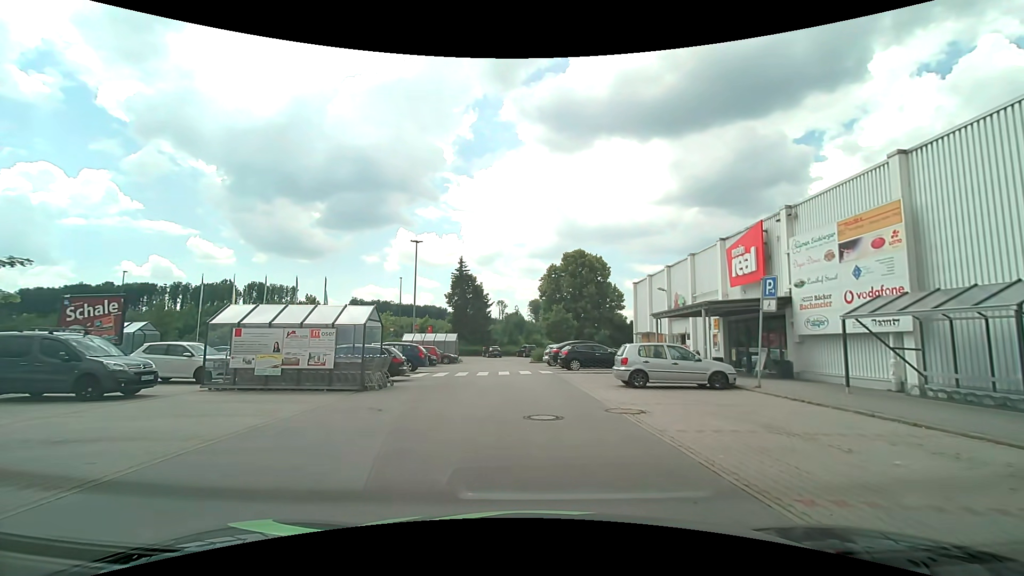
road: service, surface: asphalt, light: Day
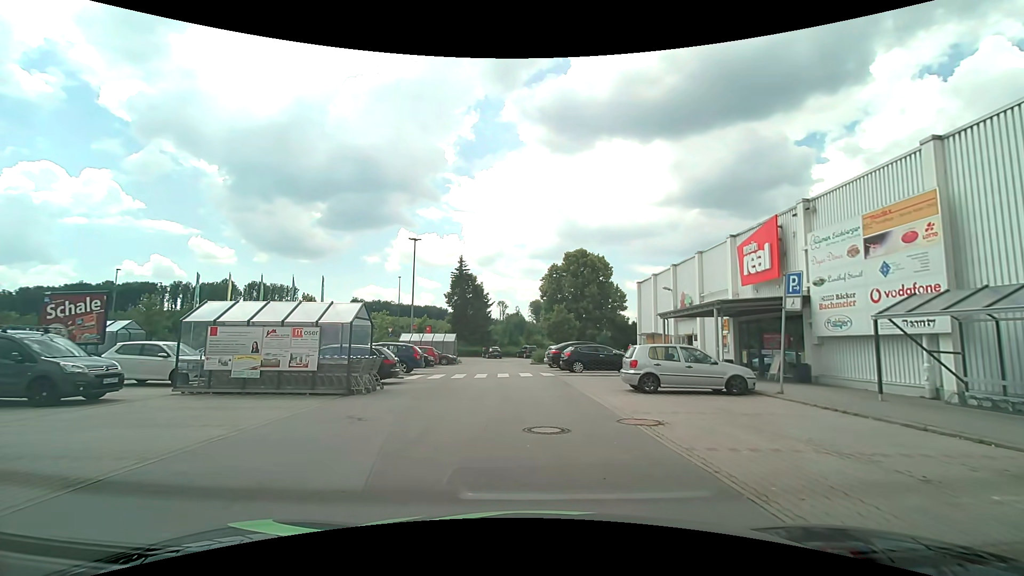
(0.0, +1.2) m; -1°
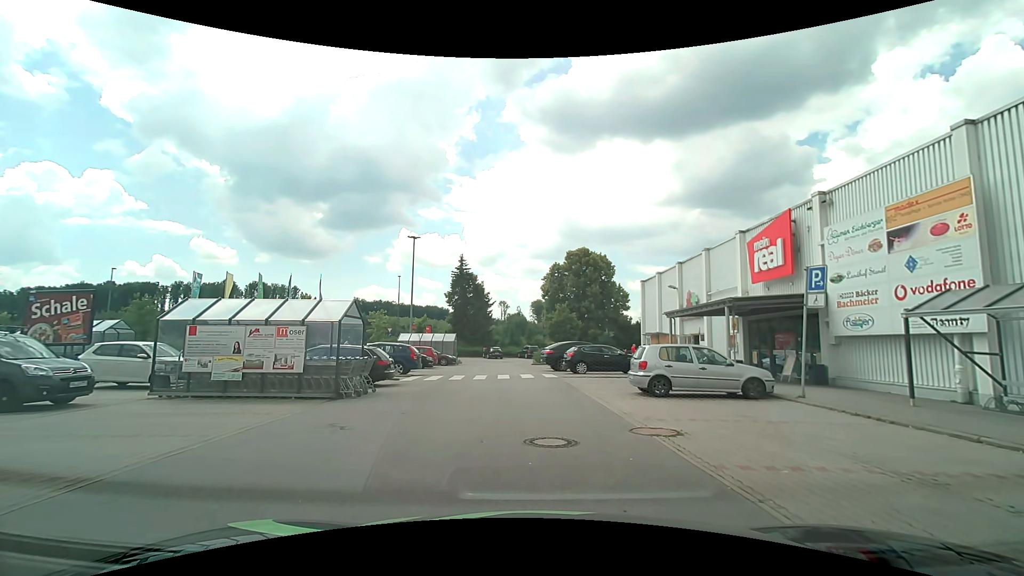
(0.0, +0.9) m; +2°
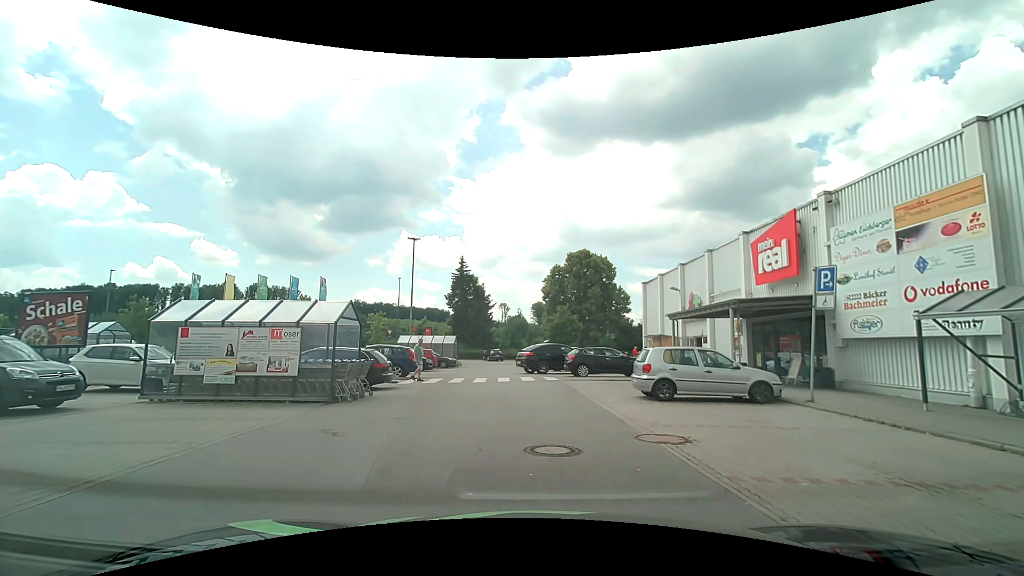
(0.0, +0.4) m; 0°
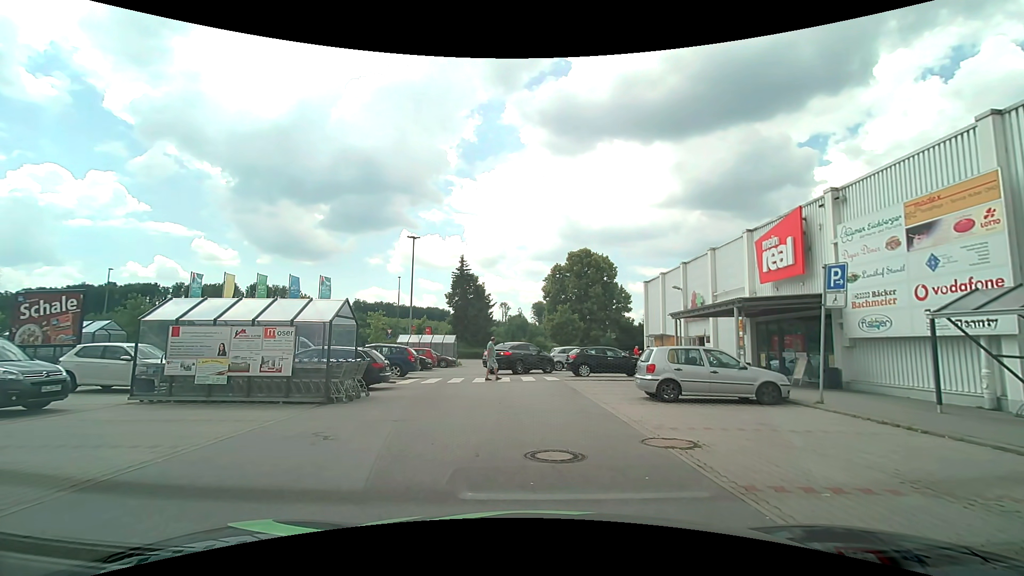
(0.0, +0.4) m; 0°
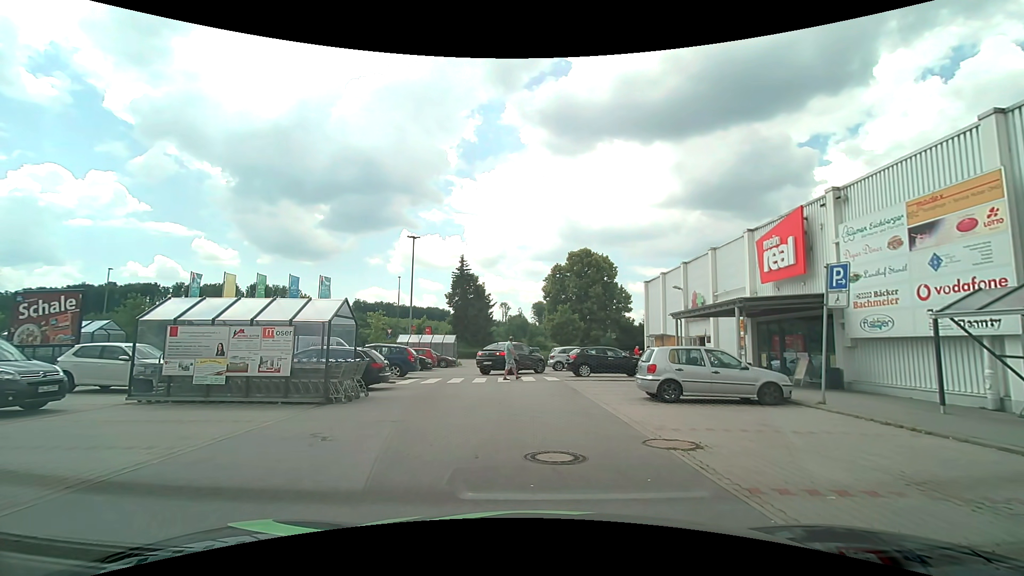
(0.0, +0.1) m; 0°
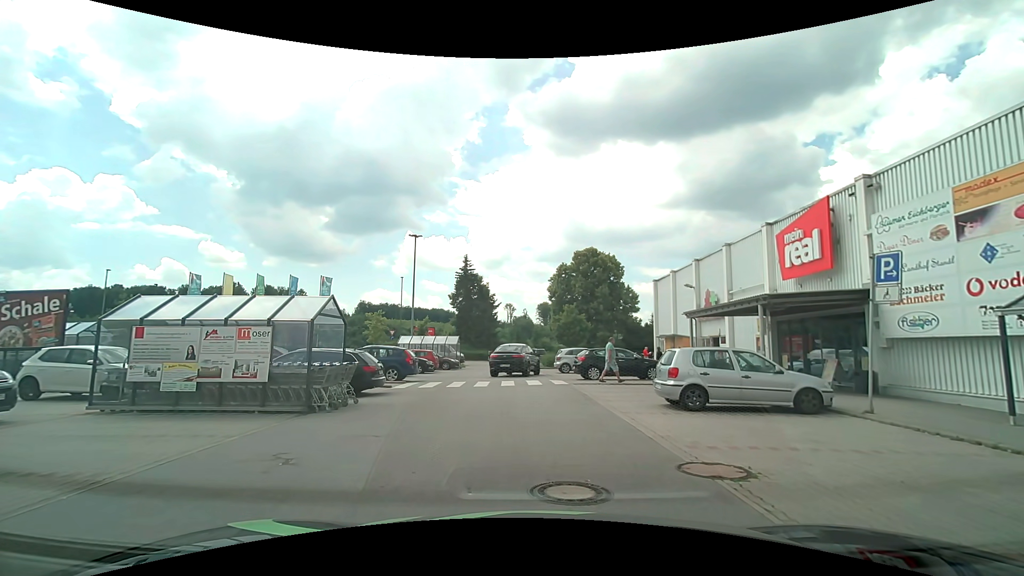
(0.0, +1.3) m; 0°
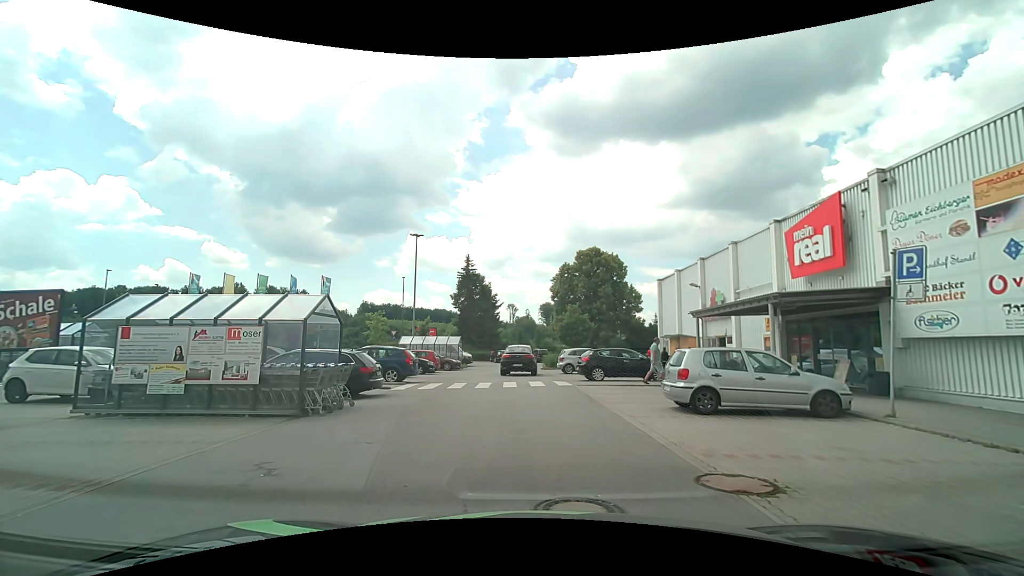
(0.0, +0.5) m; 0°
